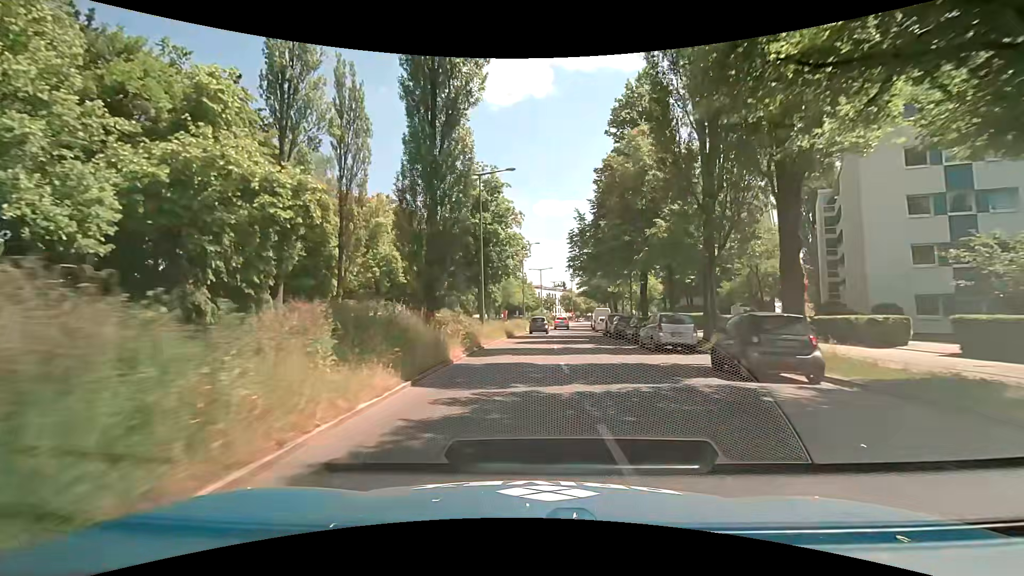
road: secondary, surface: asphalt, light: Day
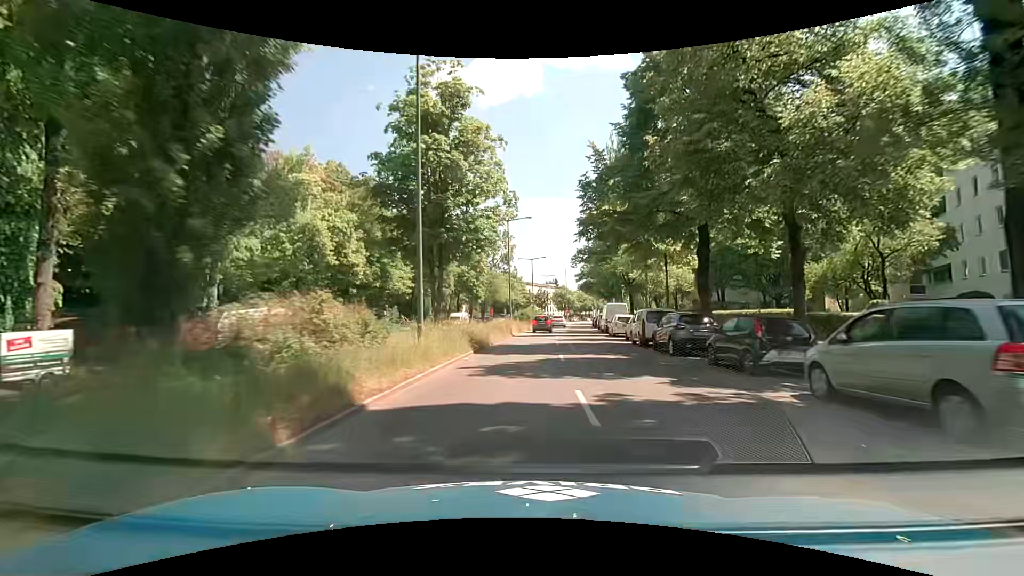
(+0.3, +15.2) m; +2°
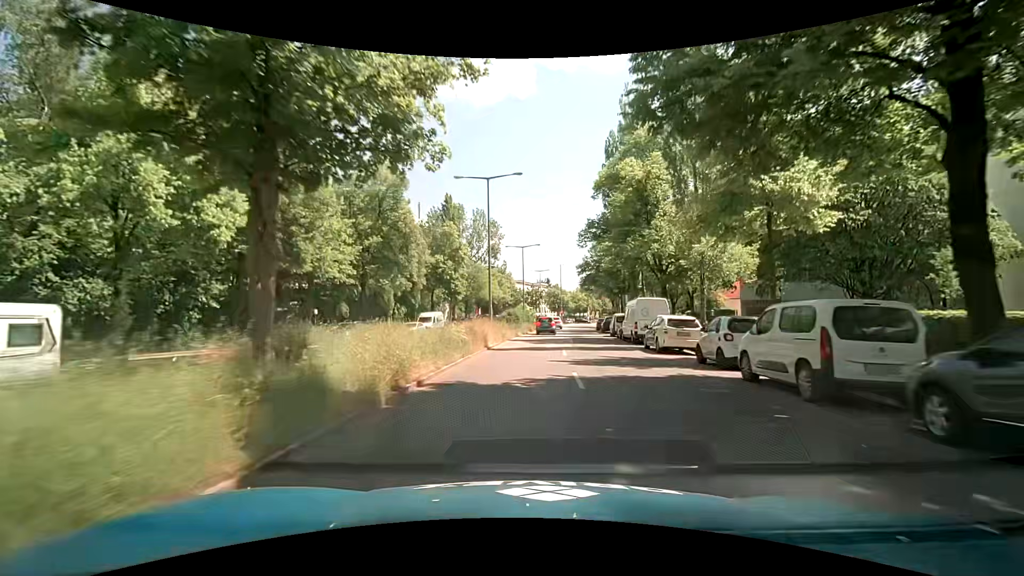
(-0.1, +14.5) m; 0°
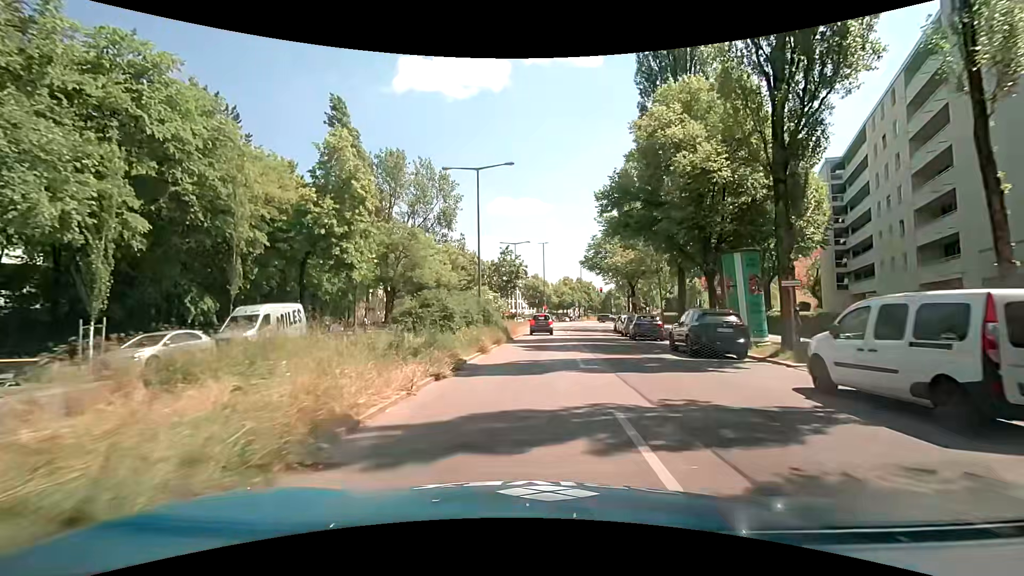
(+1.1, +32.3) m; +3°
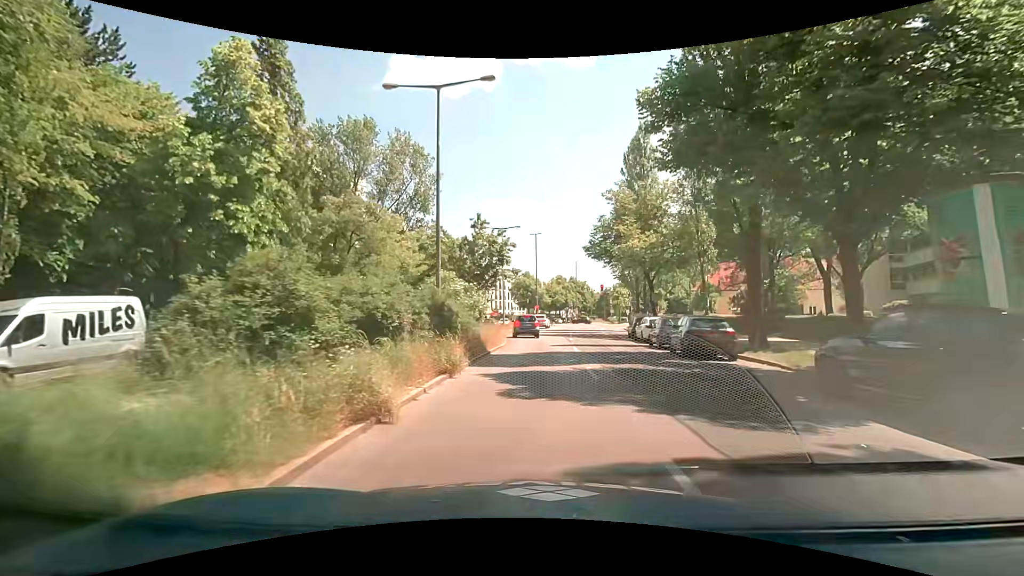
(+0.1, +11.1) m; +1°
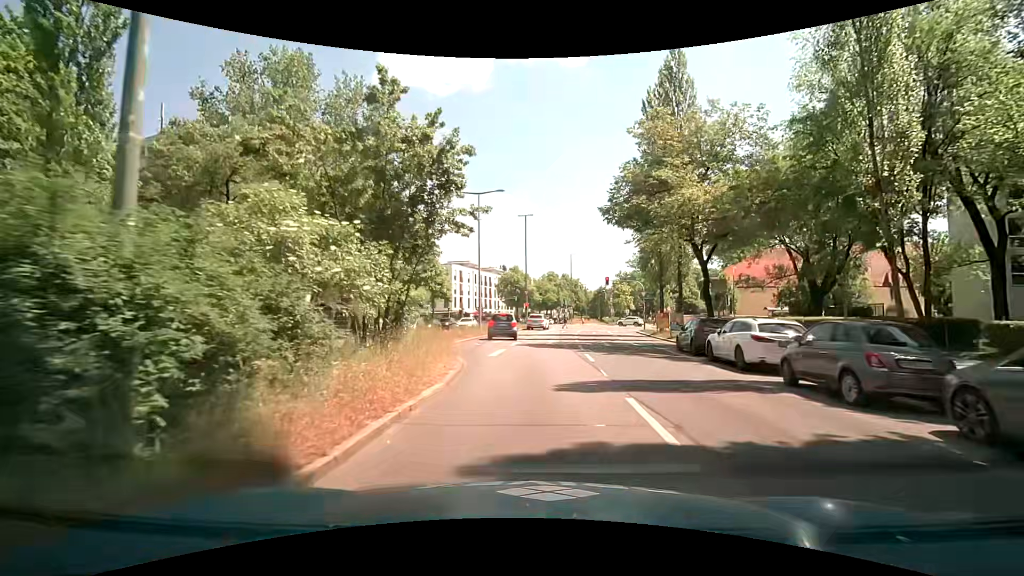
(+0.2, +14.2) m; +1°
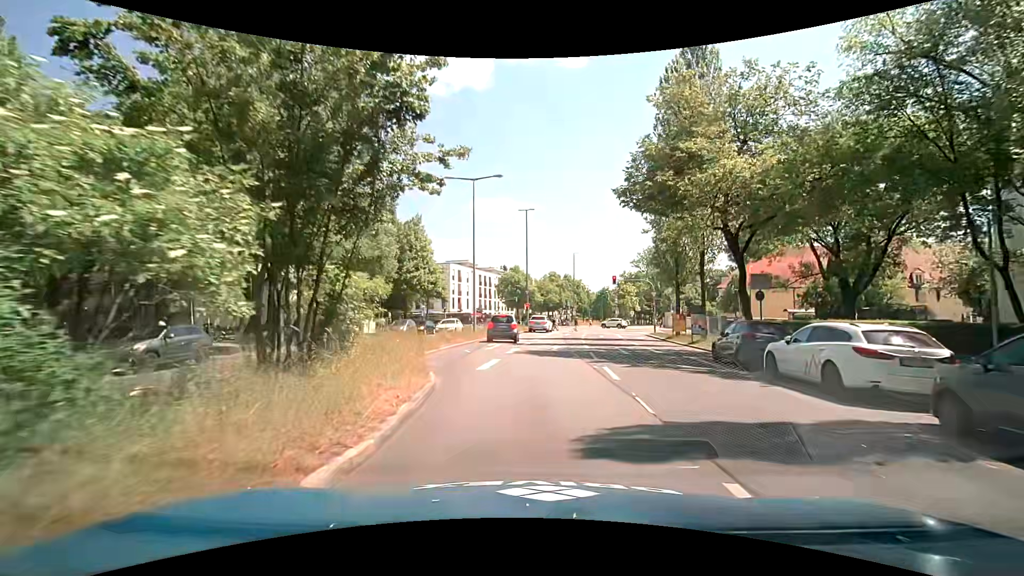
(+0.1, +4.1) m; +2°
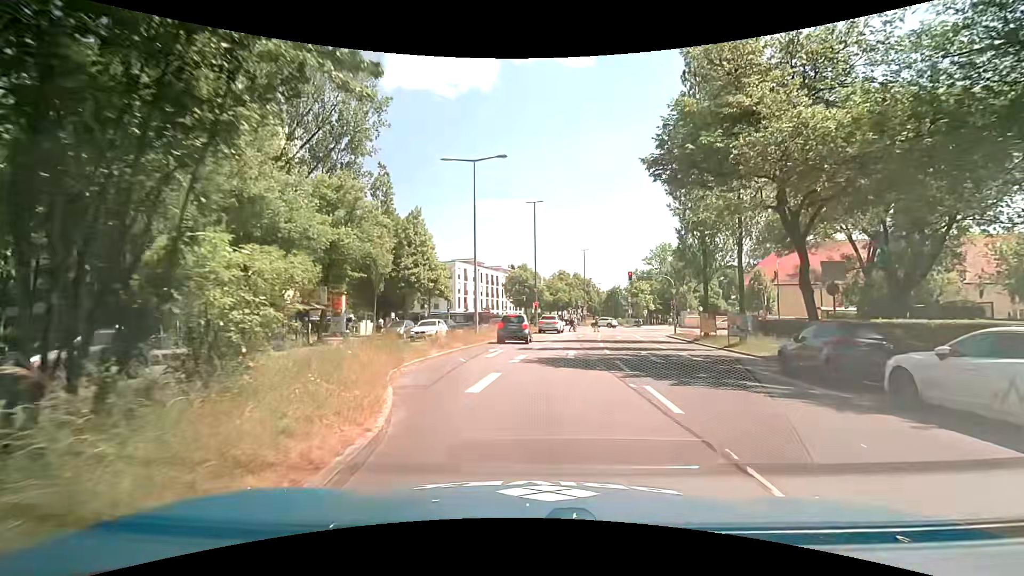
(0.0, +3.9) m; -3°
(0, +10) (0, +20) (0, +30) (+2, +40) (+3, +50) (+5, +60) (+6, +69) (+4, +79) (-3, +86) (-12, +91) m
